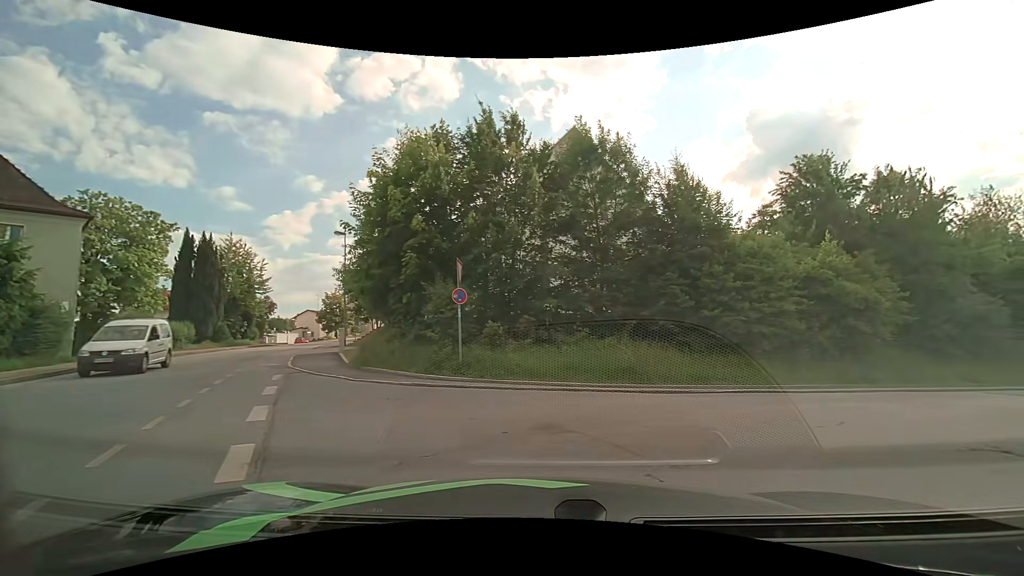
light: Day
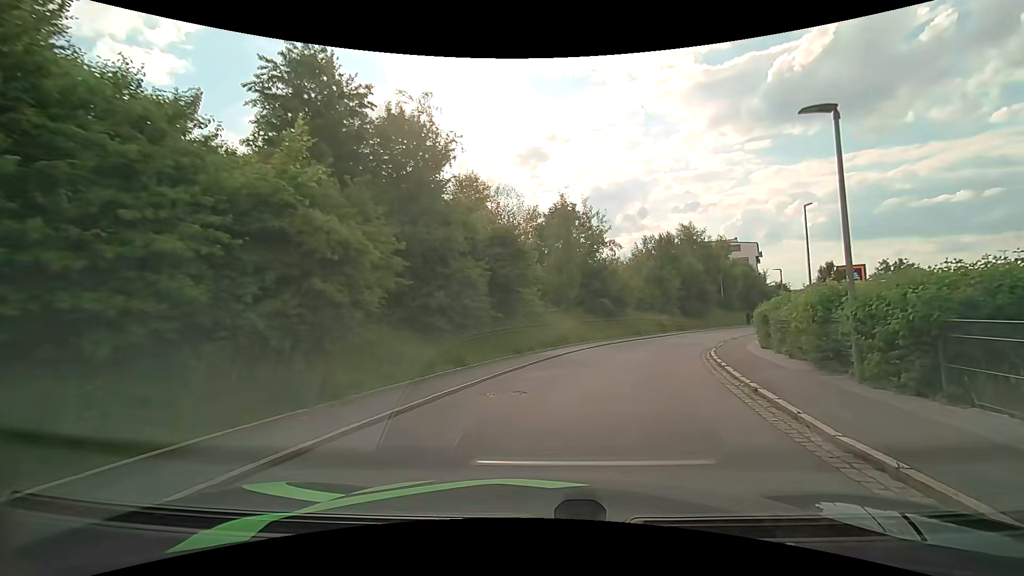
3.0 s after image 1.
(+5.6, +9.6) m; +52°
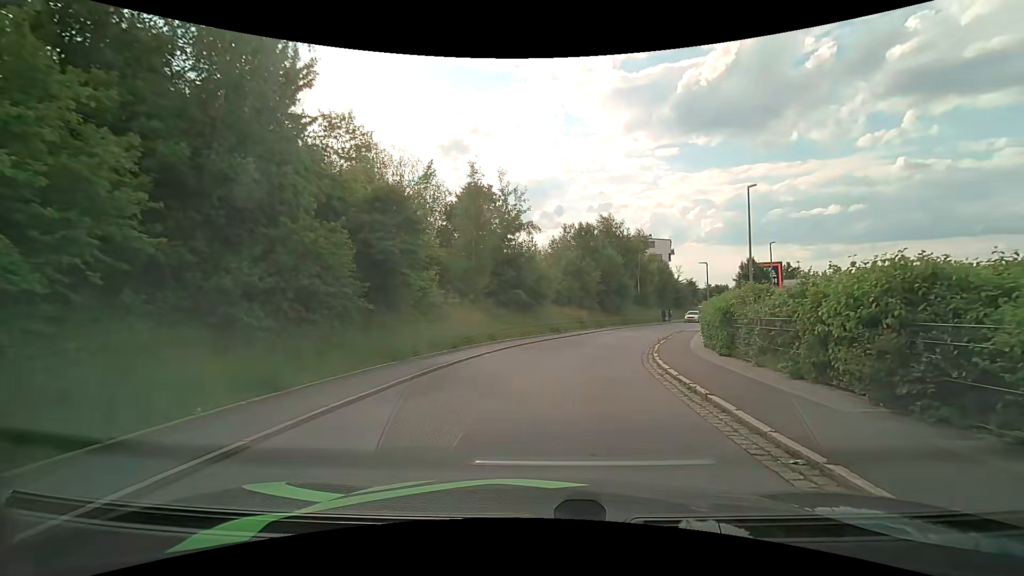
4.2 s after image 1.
(+0.6, +5.9) m; +10°
(+1, +10) (+2, +20) (+5, +29) (+9, +39) (+13, +48) (+17, +57) (+22, +66) (+27, +75) (+31, +84) (+35, +93) m
